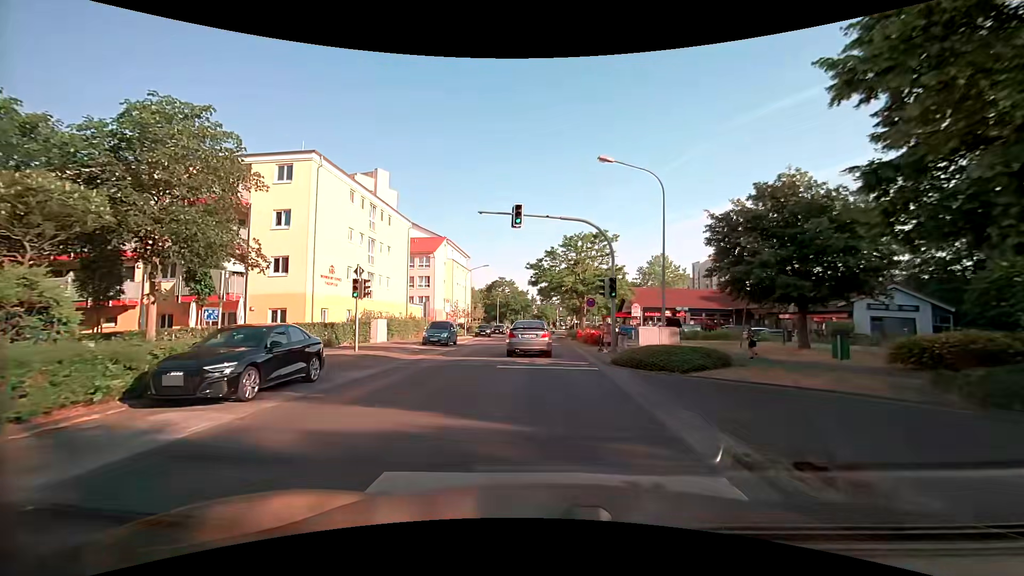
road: tertiary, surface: asphalt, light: Day
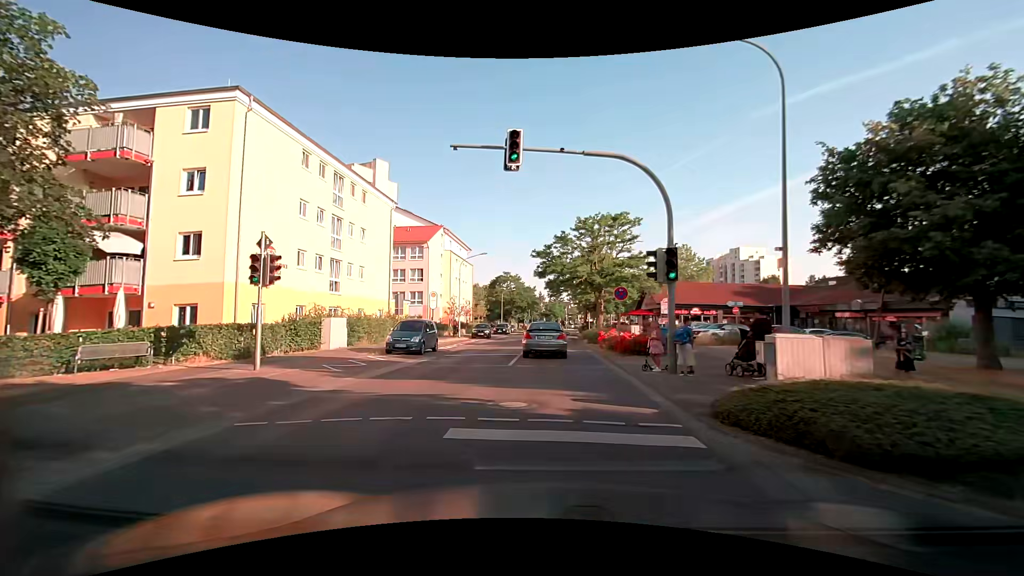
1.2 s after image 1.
(-0.1, +8.7) m; -1°
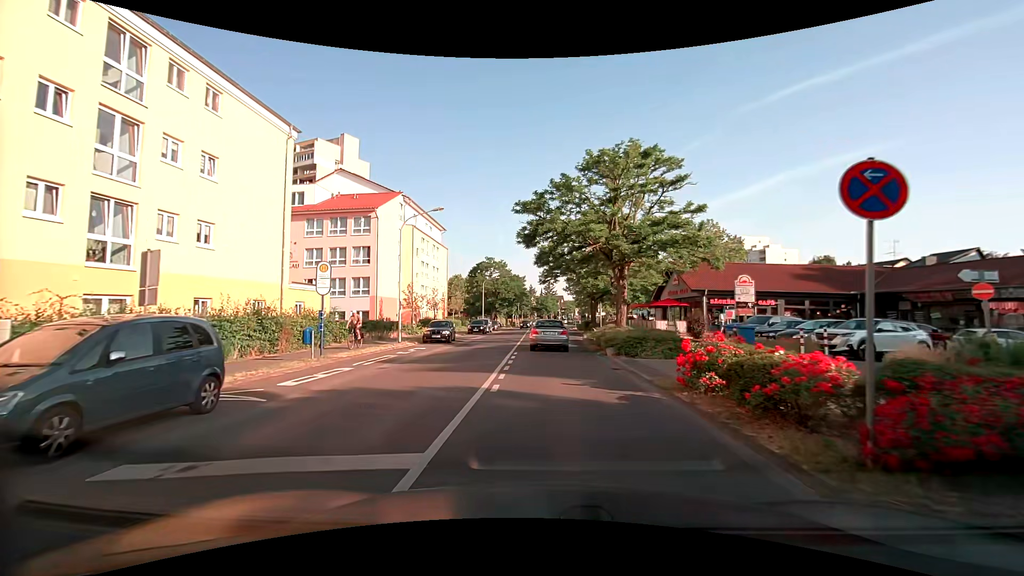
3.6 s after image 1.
(+0.1, +16.7) m; 0°
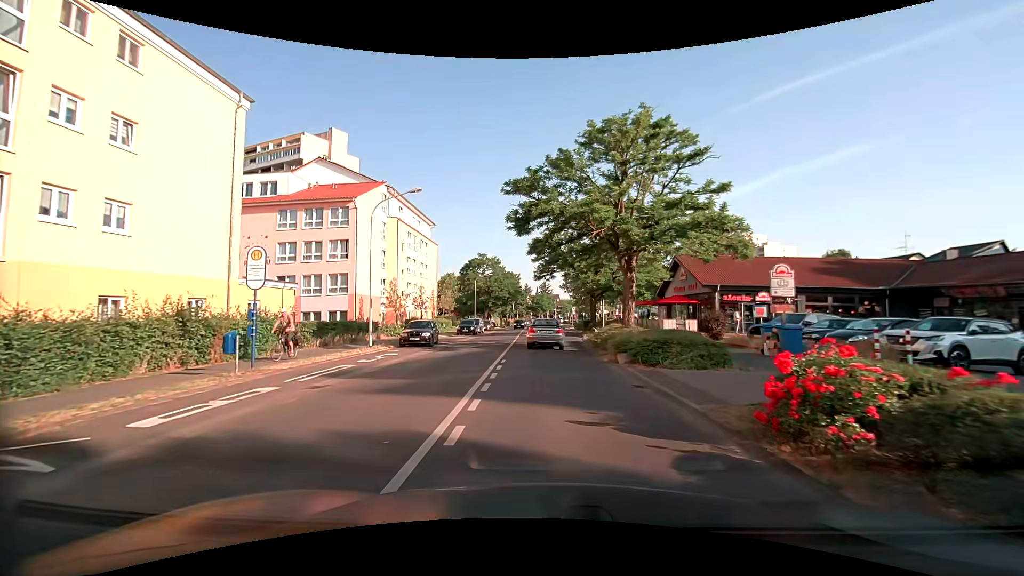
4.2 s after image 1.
(+0.1, +4.1) m; +1°
